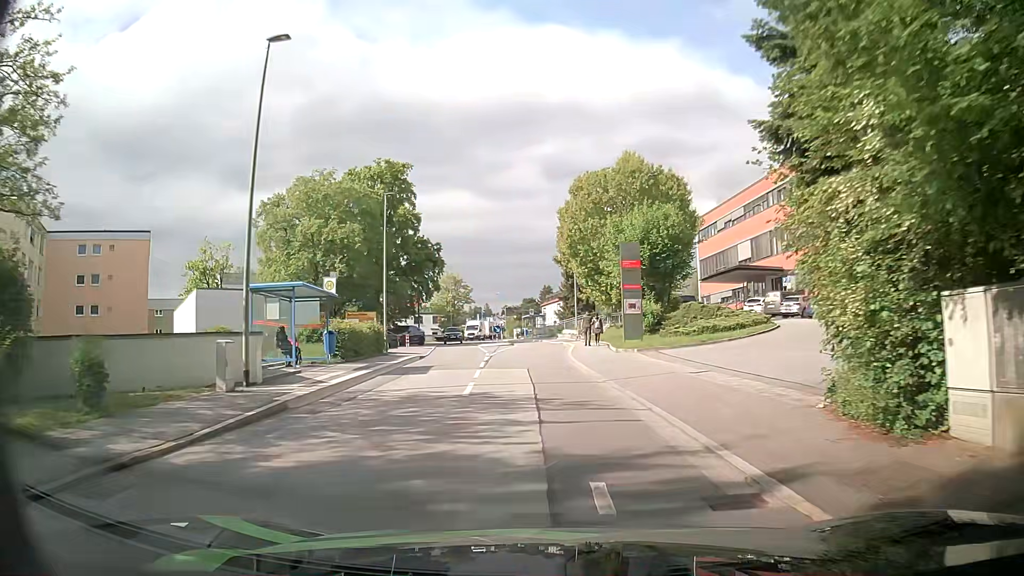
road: residential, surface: asphalt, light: Day
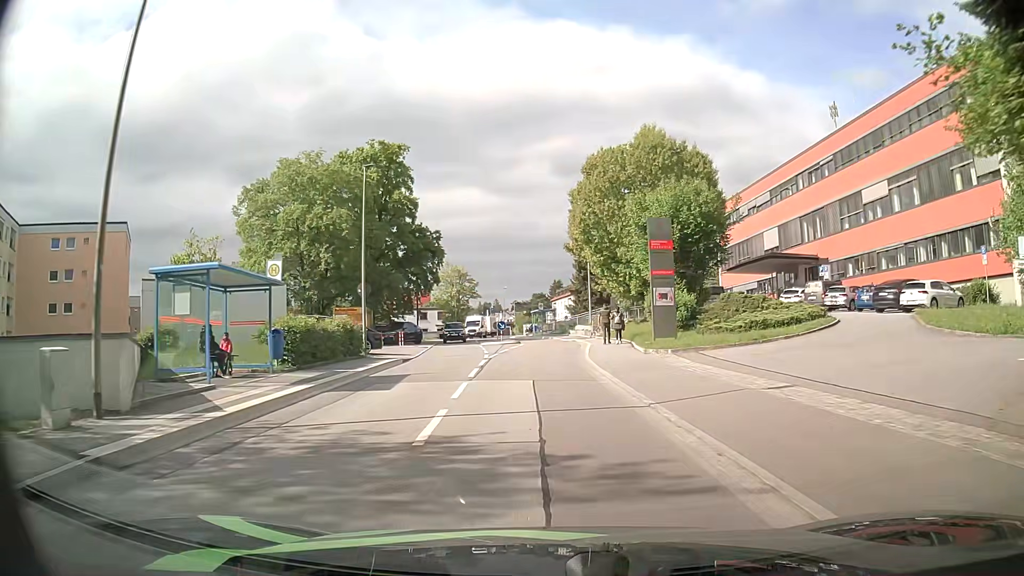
(-0.1, +5.8) m; -2°
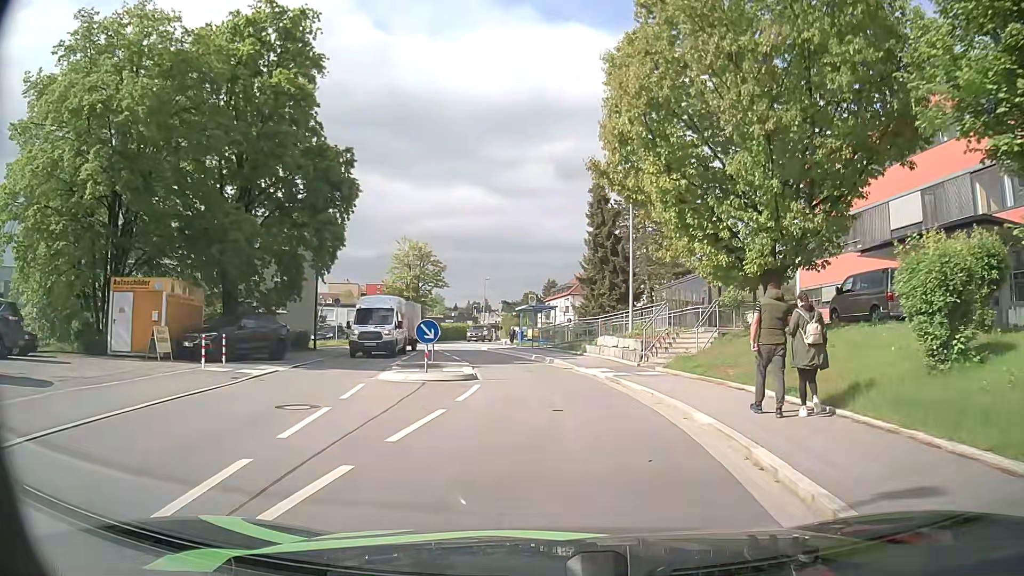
(+0.2, +26.5) m; +2°
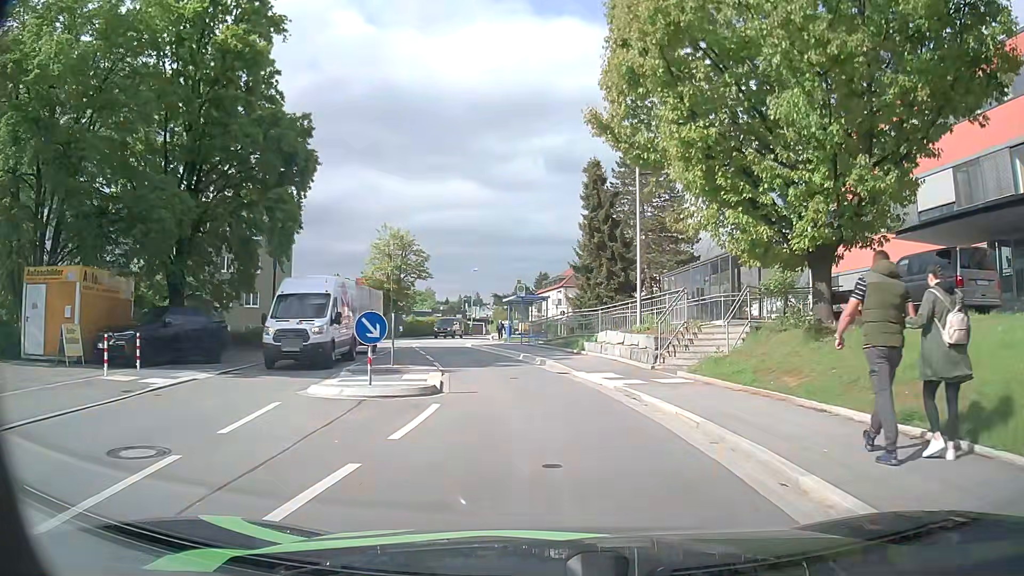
(0.0, +4.6) m; +1°
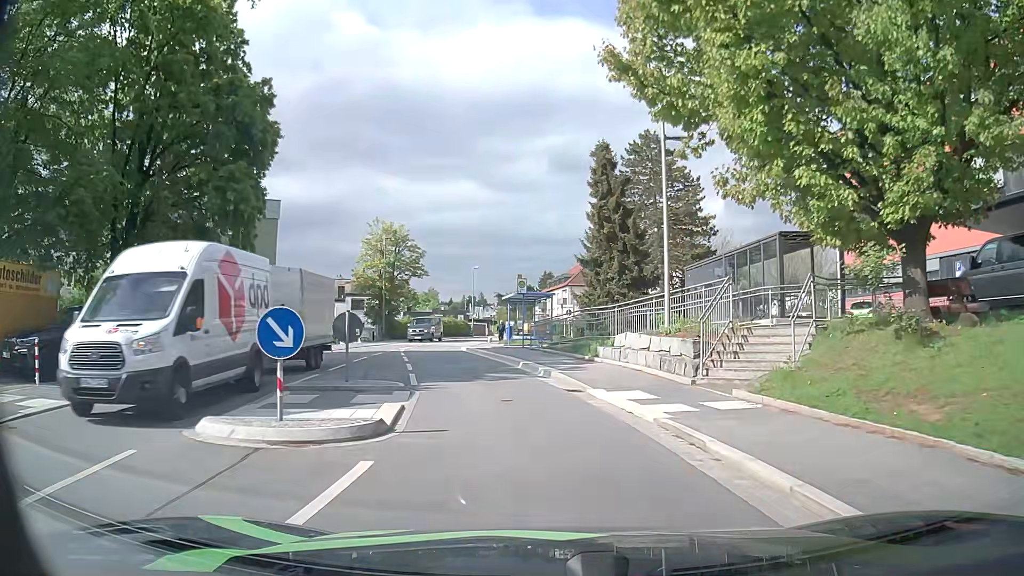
(0.0, +4.4) m; -1°
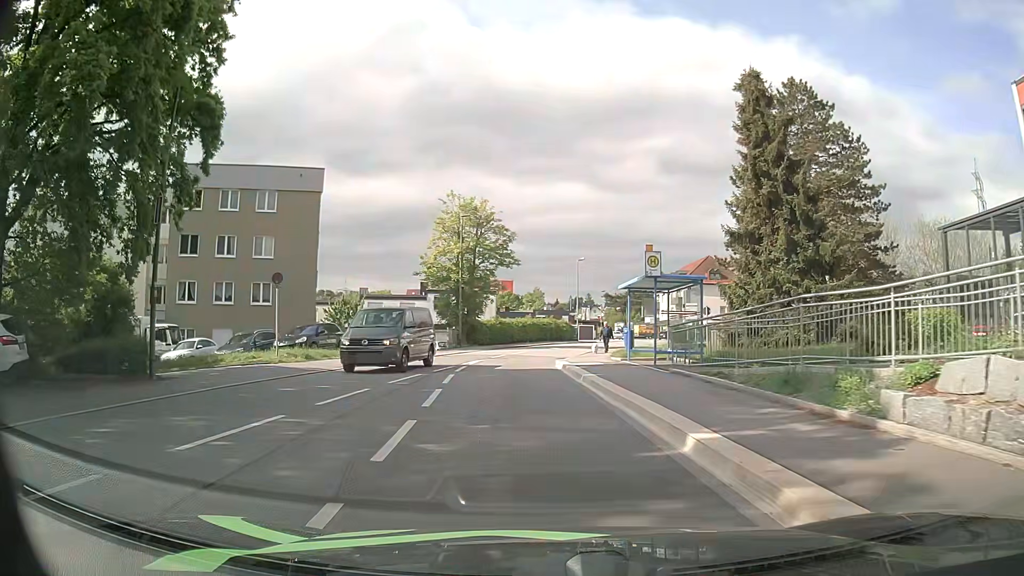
(-0.8, +12.3) m; -10°
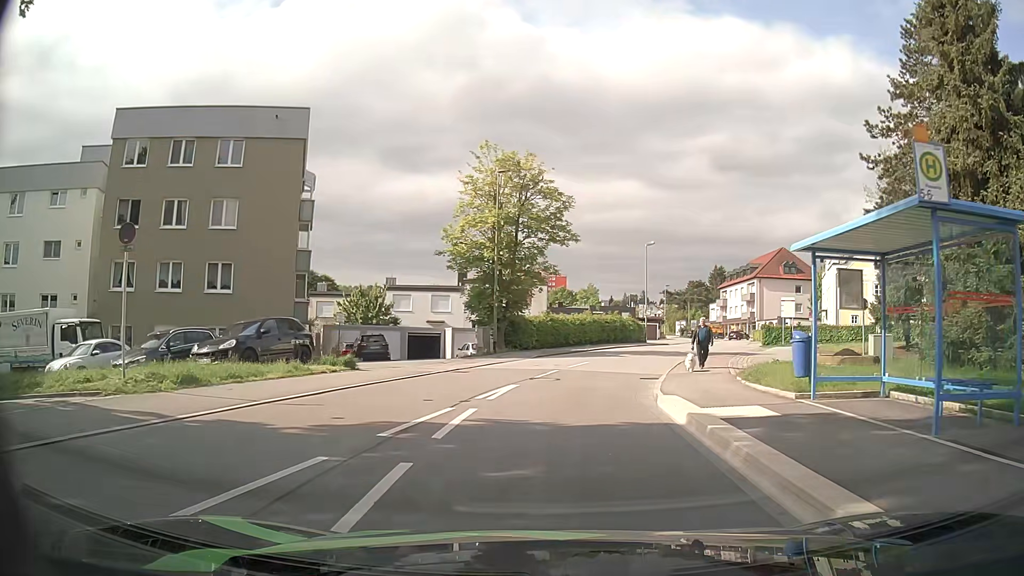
(-0.3, +12.0) m; -3°
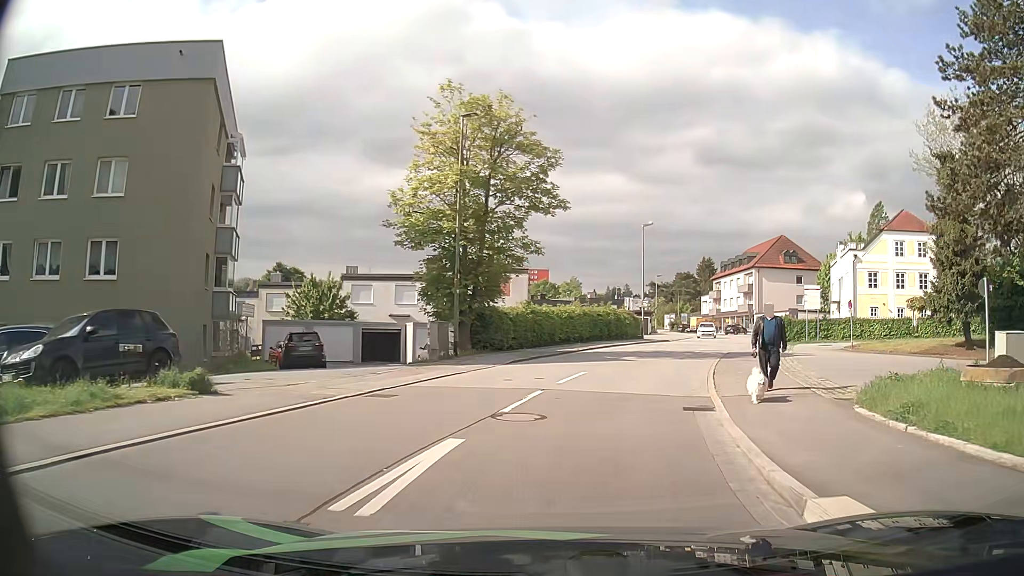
(0.0, +7.8) m; +2°
(+1, +10) (+3, +20) (+6, +29) (+9, +39) (+13, +48) (+16, +57) (+18, +67) (+20, +77) (+21, +87) (+21, +97) m
